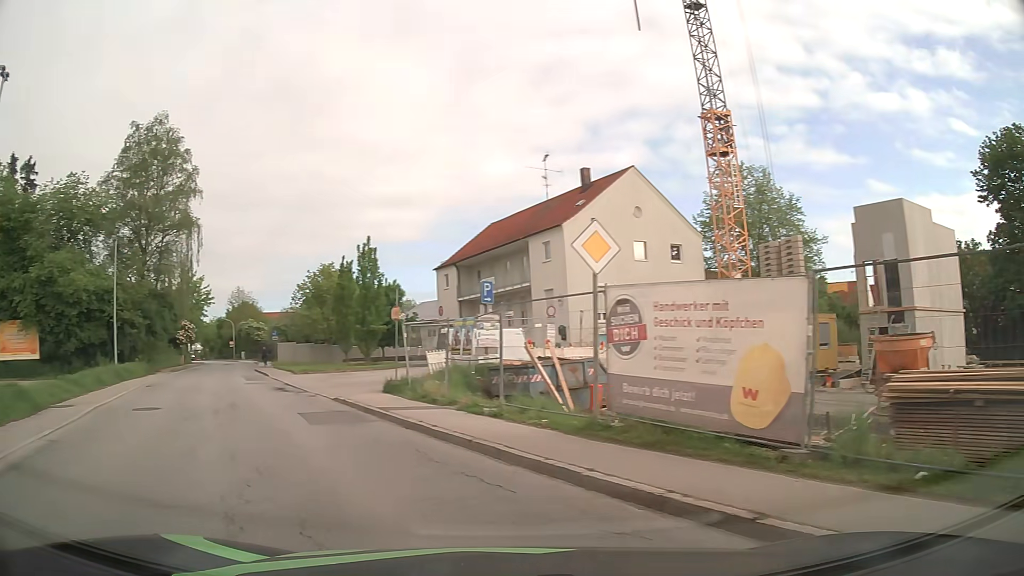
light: Day
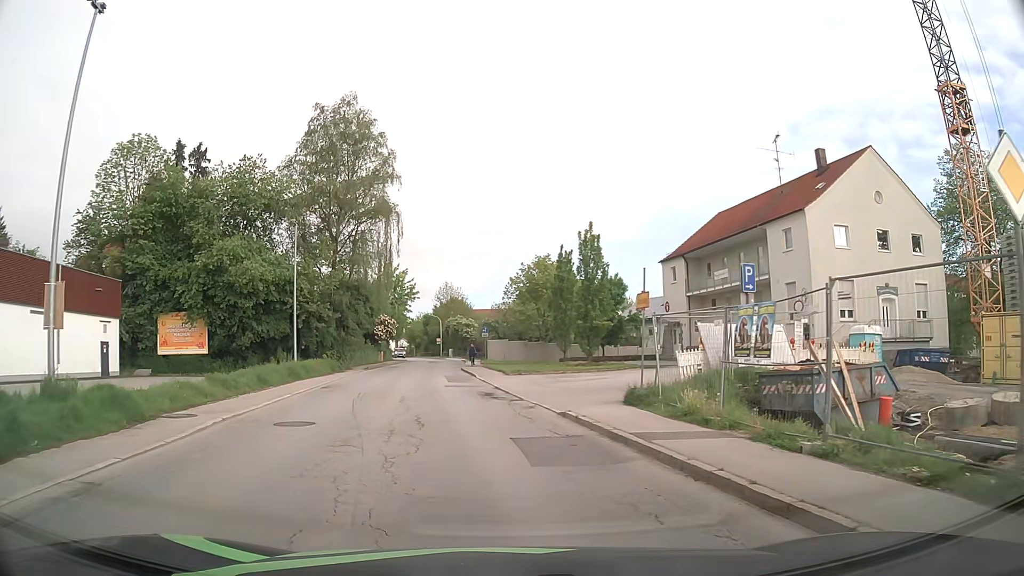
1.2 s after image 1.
(-0.8, +4.7) m; -17°
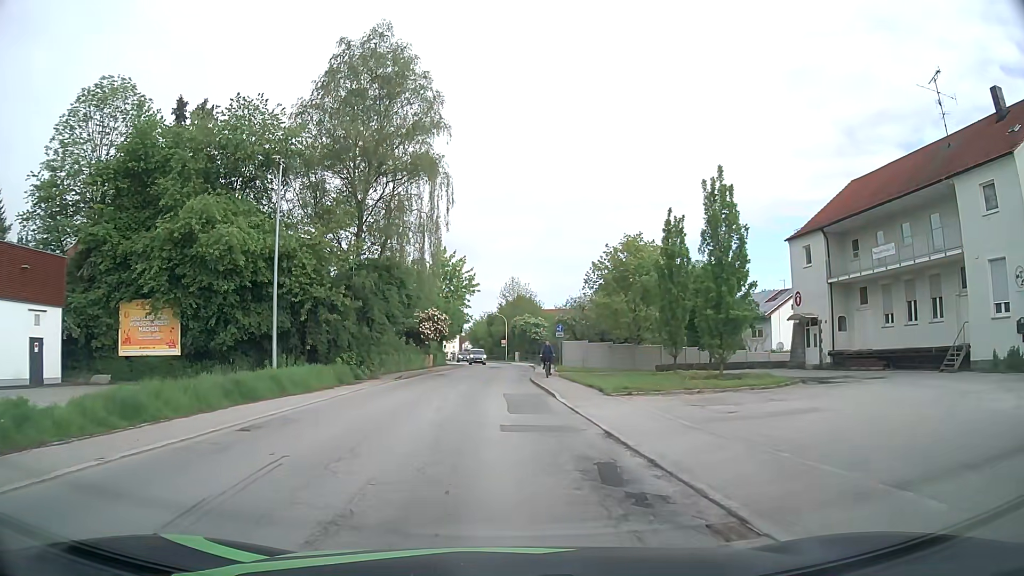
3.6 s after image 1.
(-0.7, +13.4) m; -6°
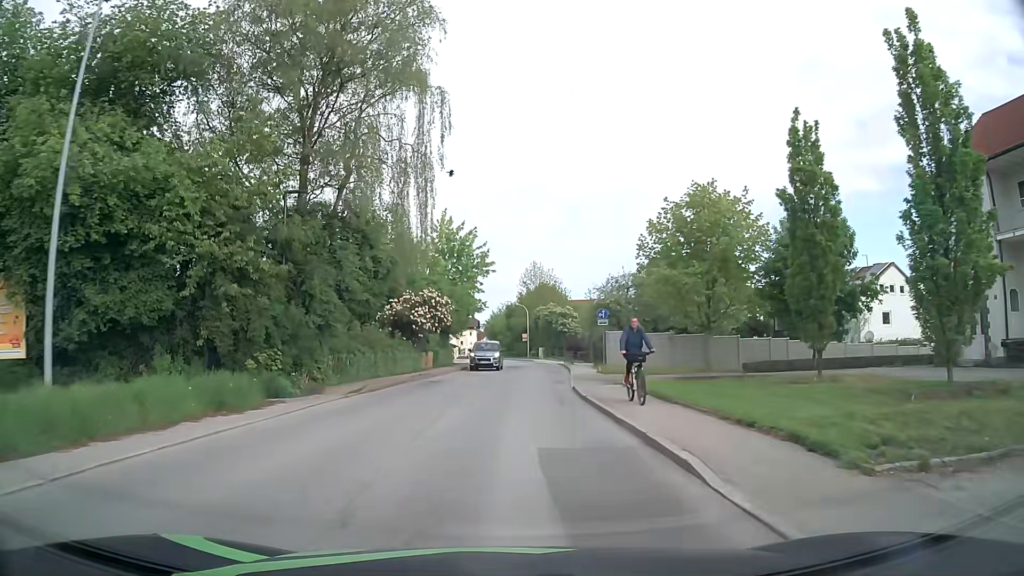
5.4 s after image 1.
(-0.1, +14.1) m; -1°
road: secondary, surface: asphalt
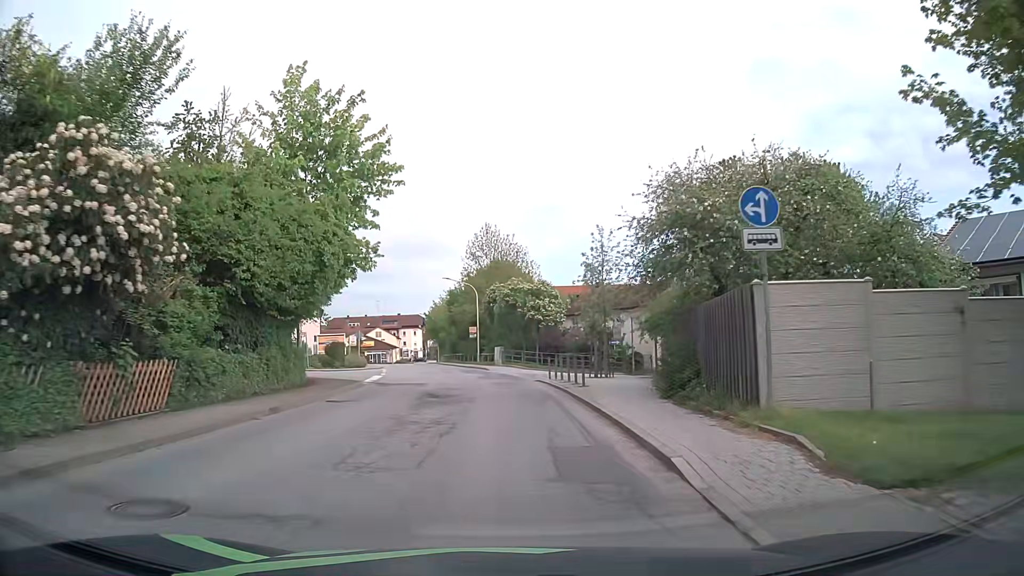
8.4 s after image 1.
(+1.0, +29.6) m; +4°
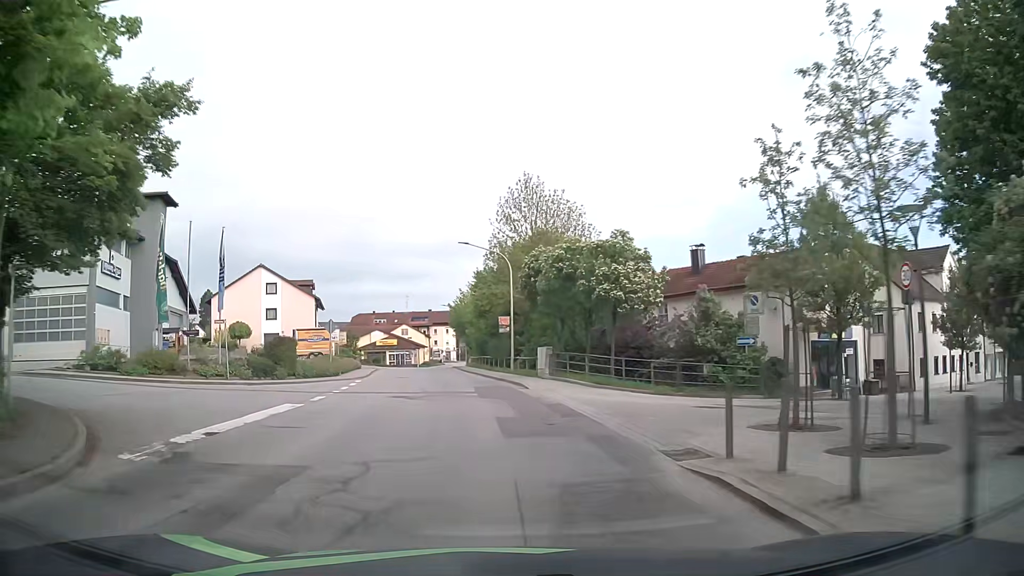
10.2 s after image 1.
(-0.6, +19.5) m; -4°
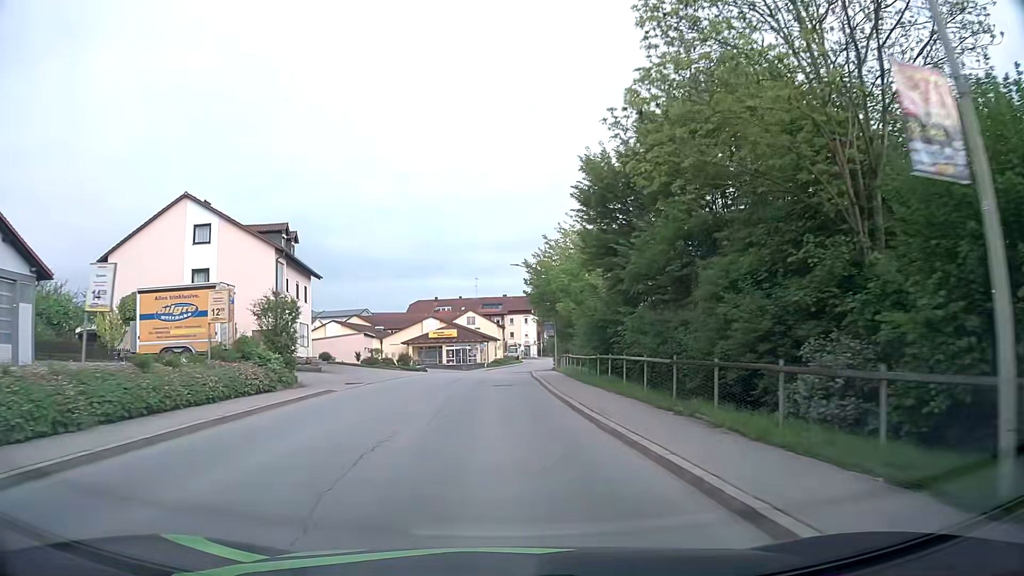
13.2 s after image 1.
(-2.4, +34.5) m; -7°
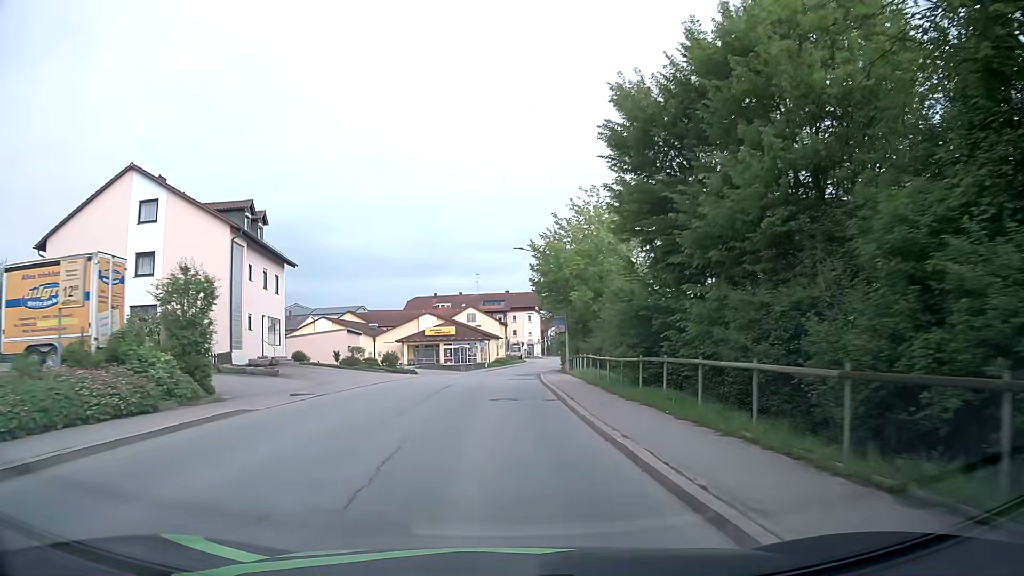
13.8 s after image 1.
(0.0, +7.2) m; 0°
(0, +10) (0, +20) (0, +30) (0, +40) (0, +50) (+1, +60) (+2, +70) (+3, +80) (+5, +90) (+7, +99) m
